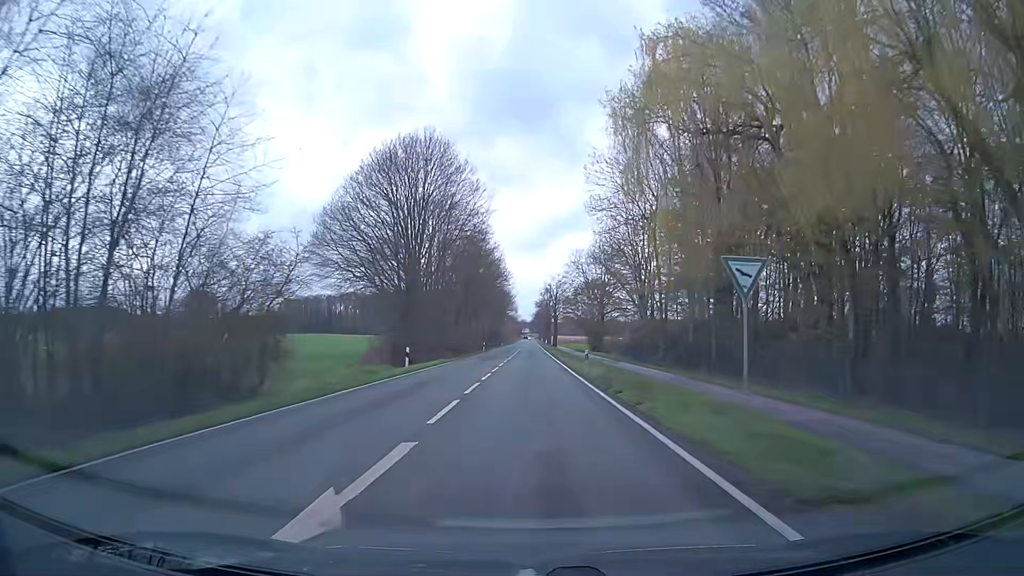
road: secondary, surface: asphalt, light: Day
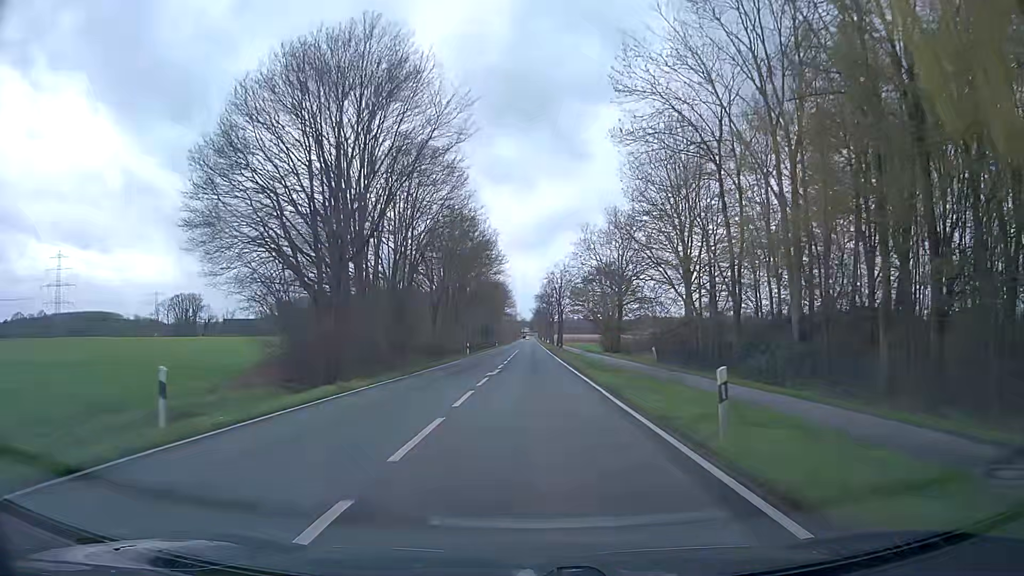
(0.0, +21.3) m; 0°
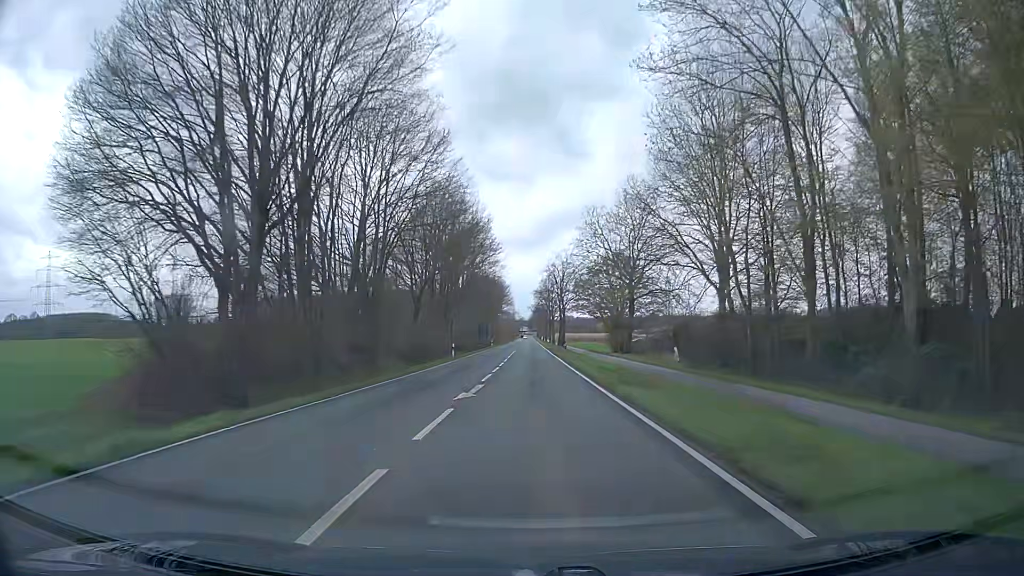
(0.0, +10.7) m; 0°
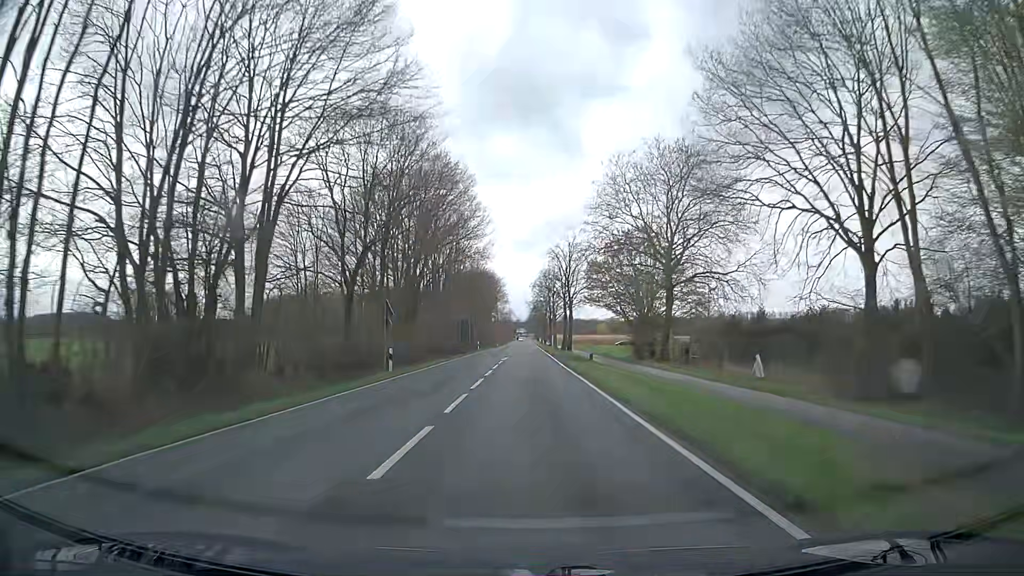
(0.0, +21.4) m; 0°
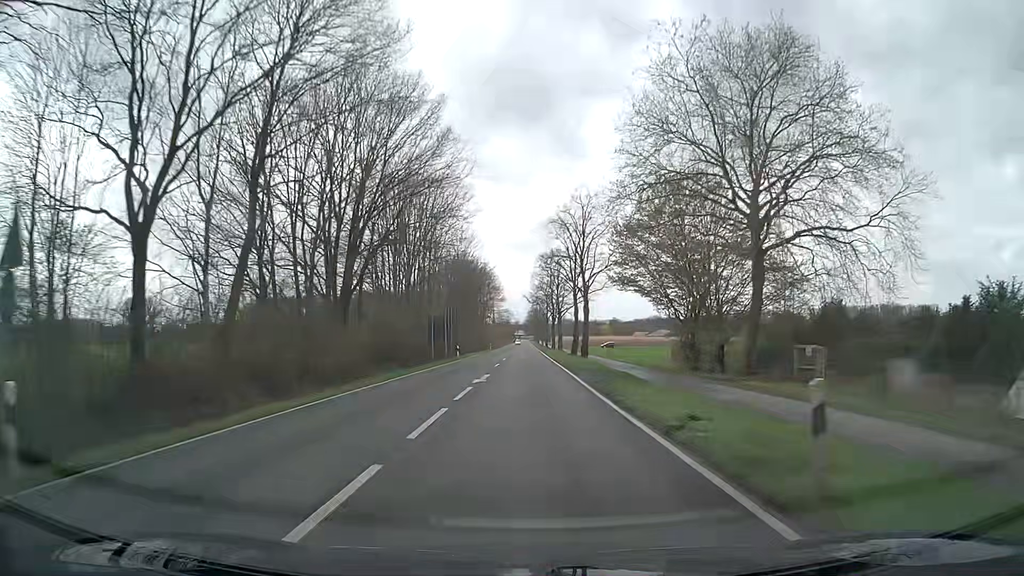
(+0.2, +21.5) m; +1°
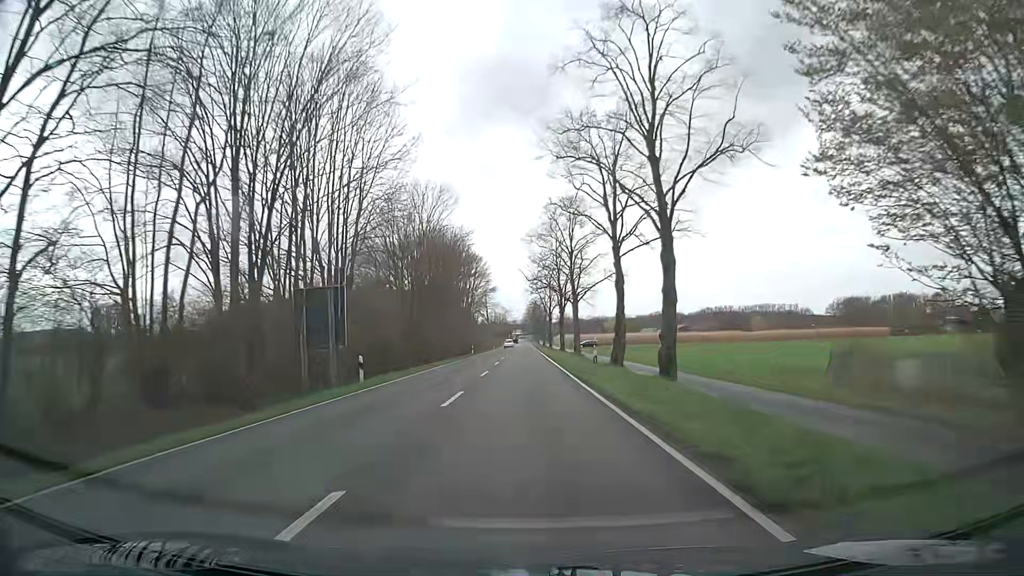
(-0.1, +32.4) m; 0°
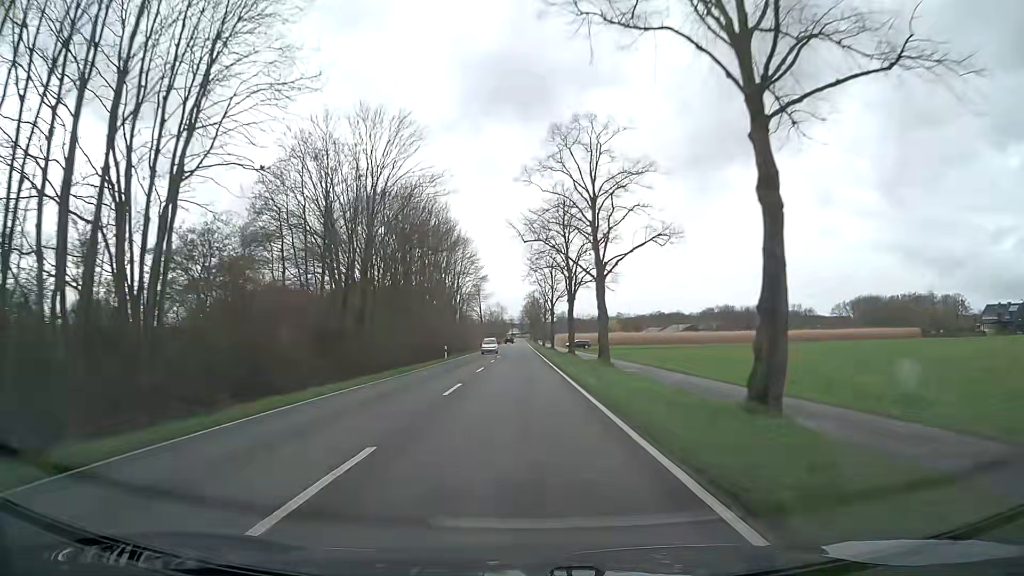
(0.0, +21.7) m; 0°
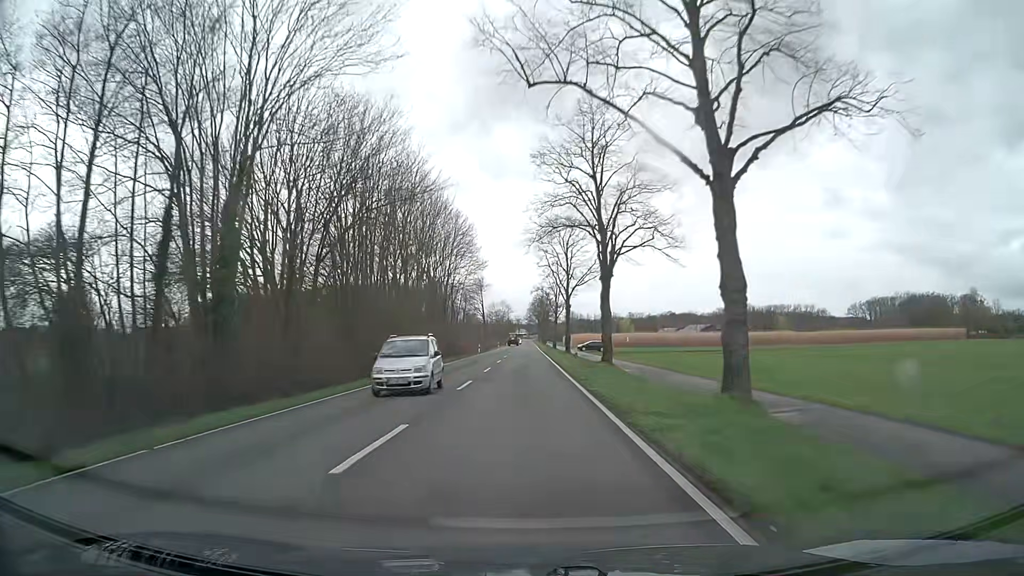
(-0.2, +21.7) m; -1°
(0, +10) (0, +20) (0, +30) (0, +40) (0, +50) (0, +60) (0, +70) (0, +80) (0, +90) (0, +100) m
